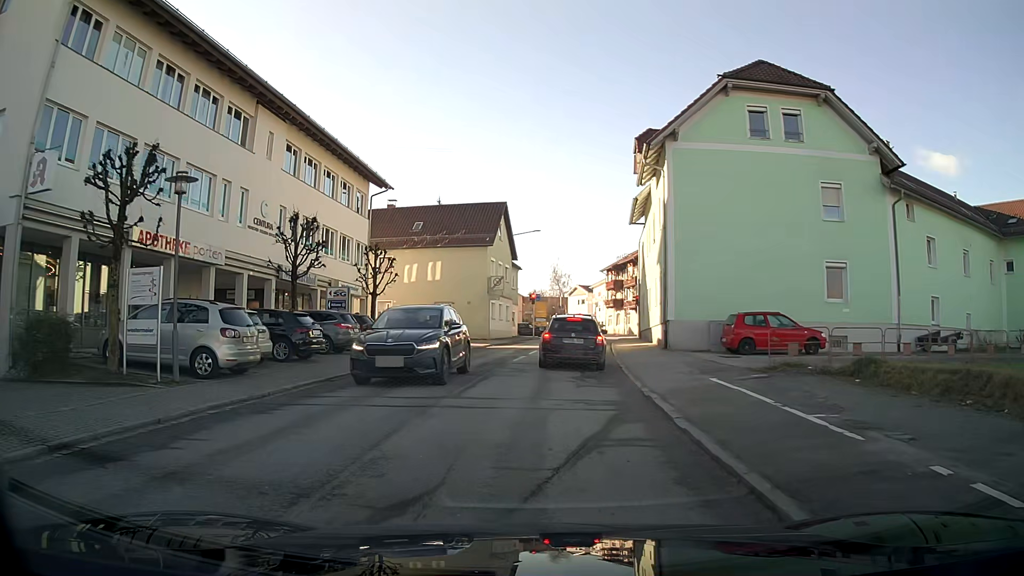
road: secondary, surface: asphalt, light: Day
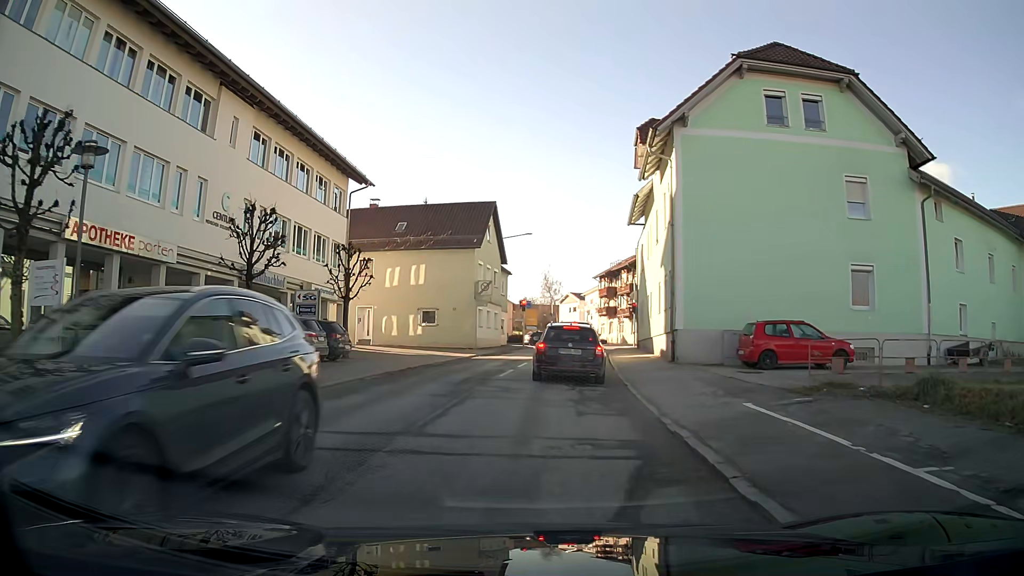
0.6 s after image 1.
(0.0, +2.9) m; 0°
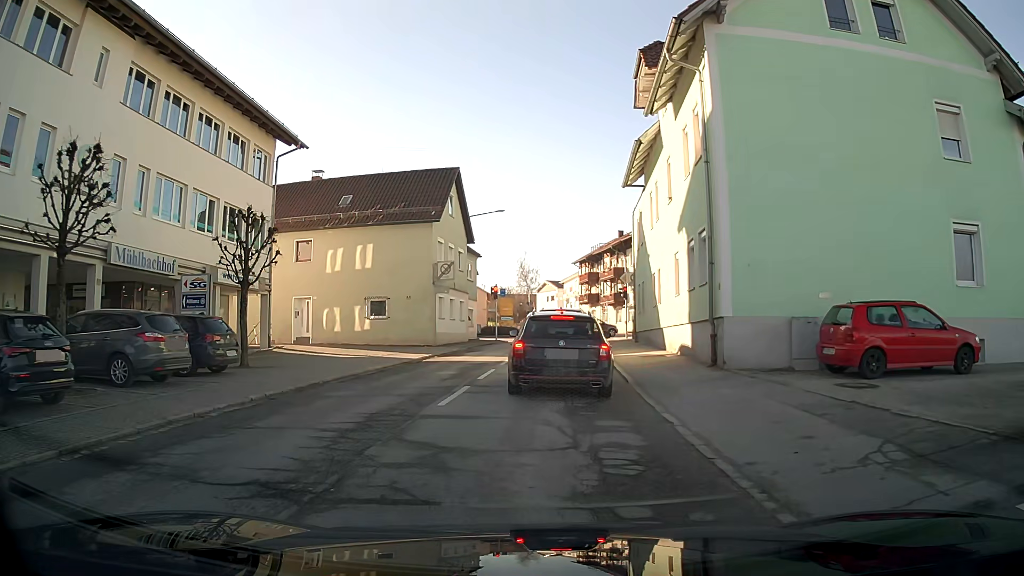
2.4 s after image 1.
(+0.2, +7.4) m; +3°
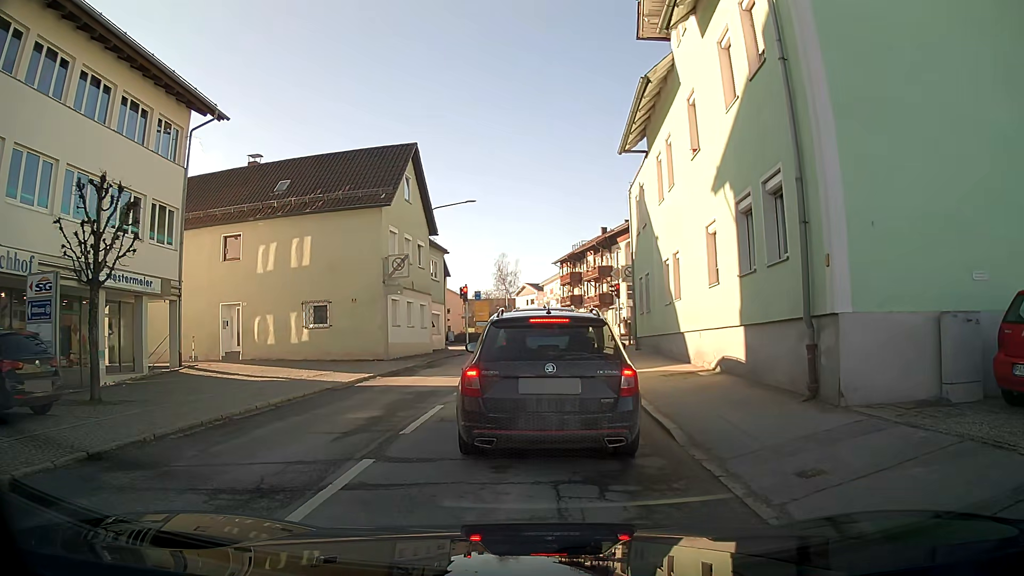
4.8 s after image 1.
(+0.1, +6.2) m; +2°
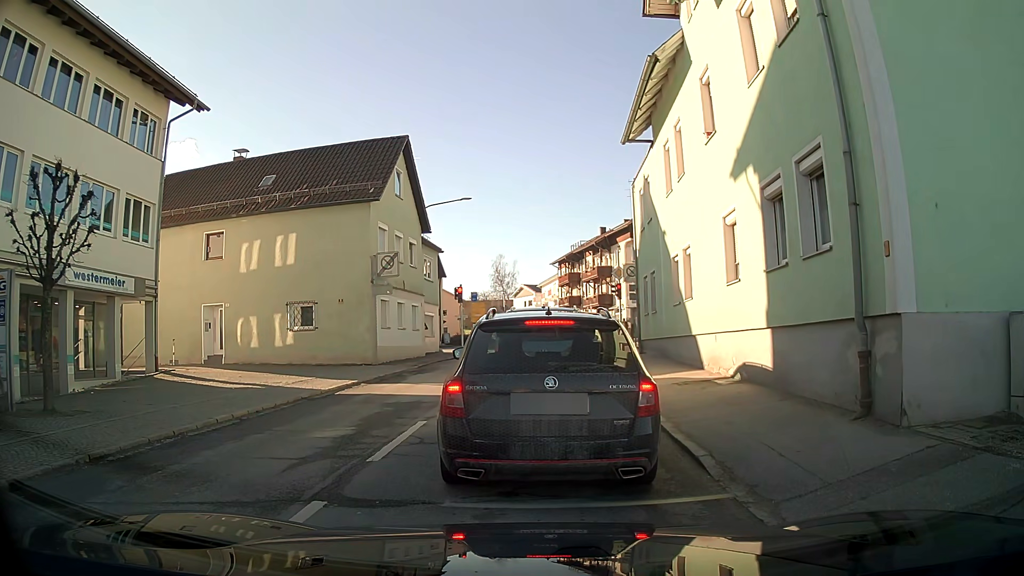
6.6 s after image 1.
(0.0, +1.4) m; 0°
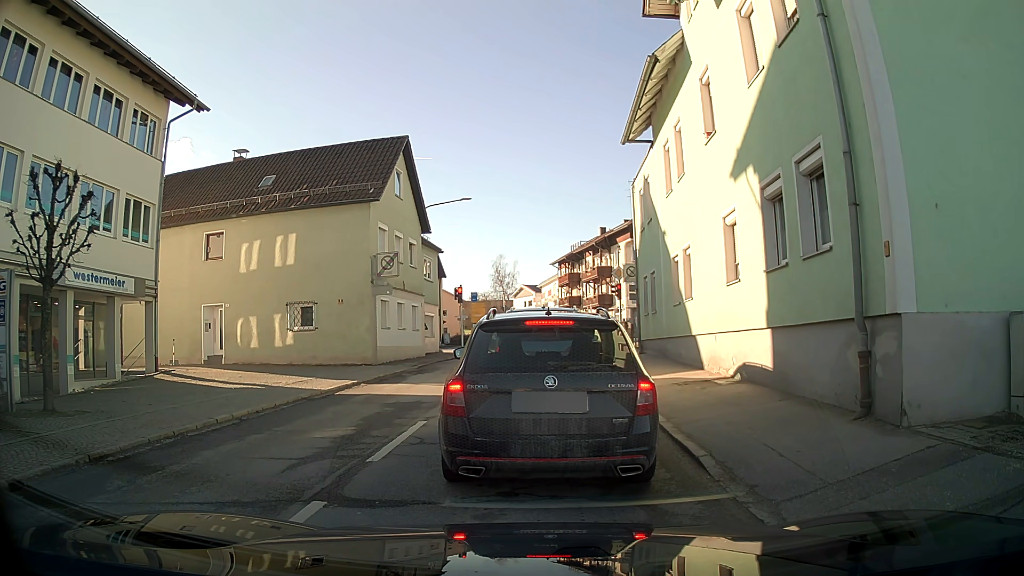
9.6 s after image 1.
(0.0, +0.1) m; 0°
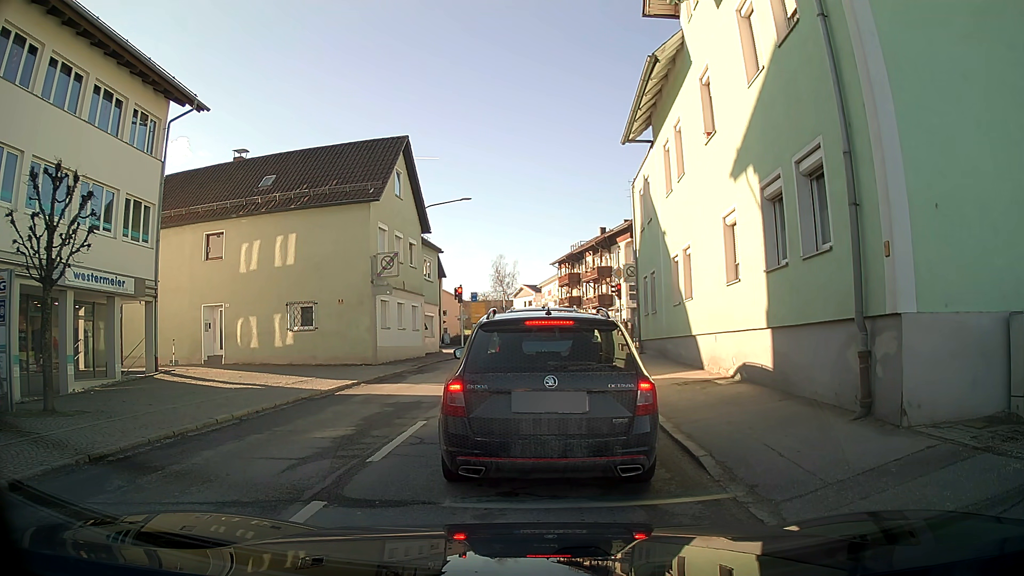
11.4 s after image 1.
(0.0, 0.0) m; 0°
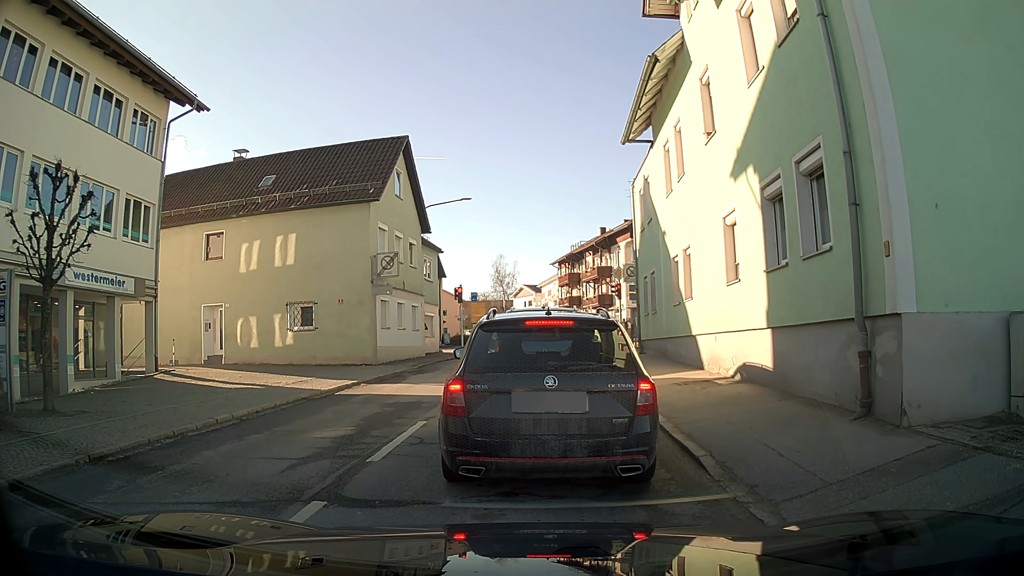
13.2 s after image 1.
(0.0, 0.0) m; 0°
